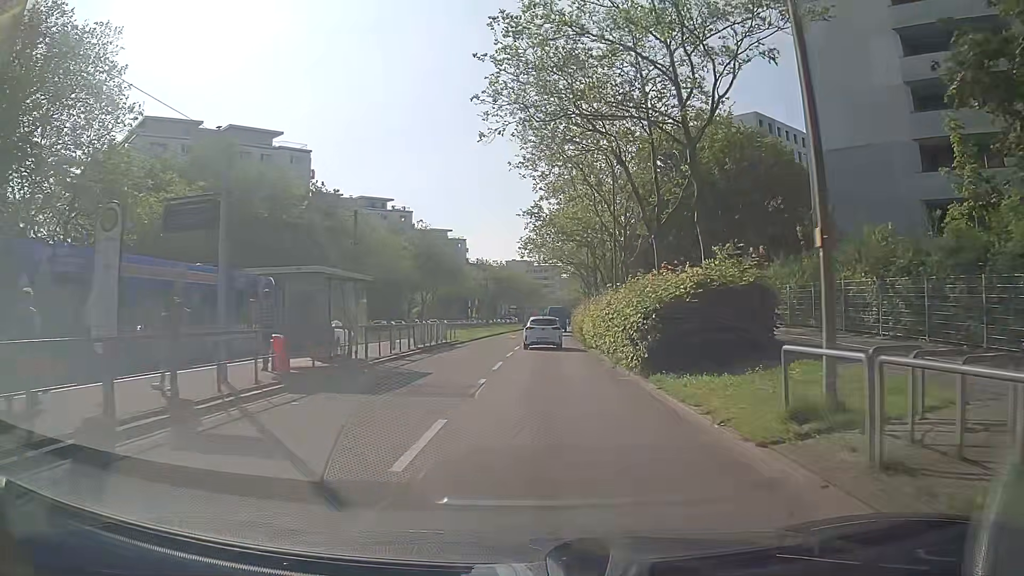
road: tertiary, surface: asphalt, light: Day
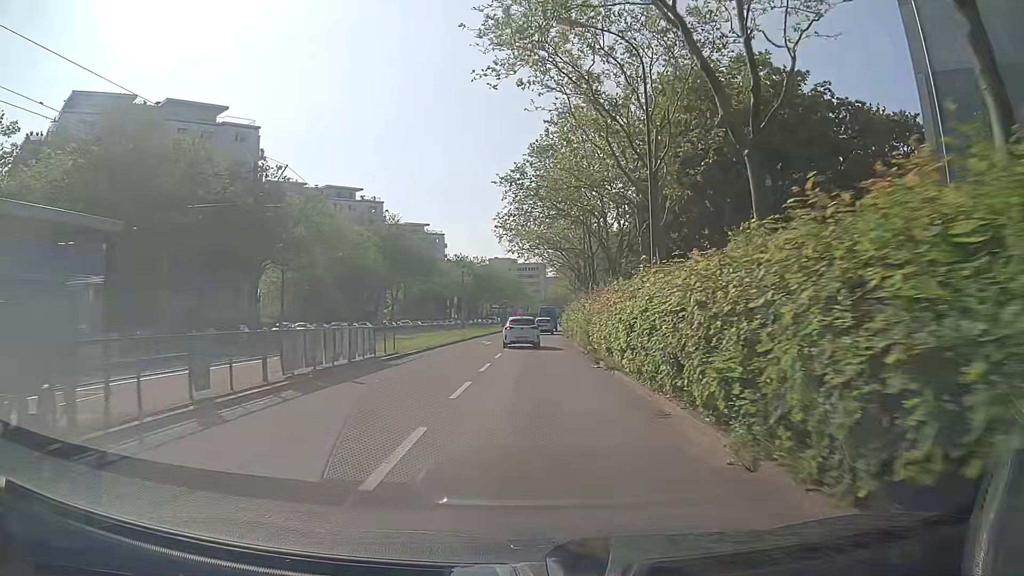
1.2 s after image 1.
(+0.2, +12.8) m; +1°
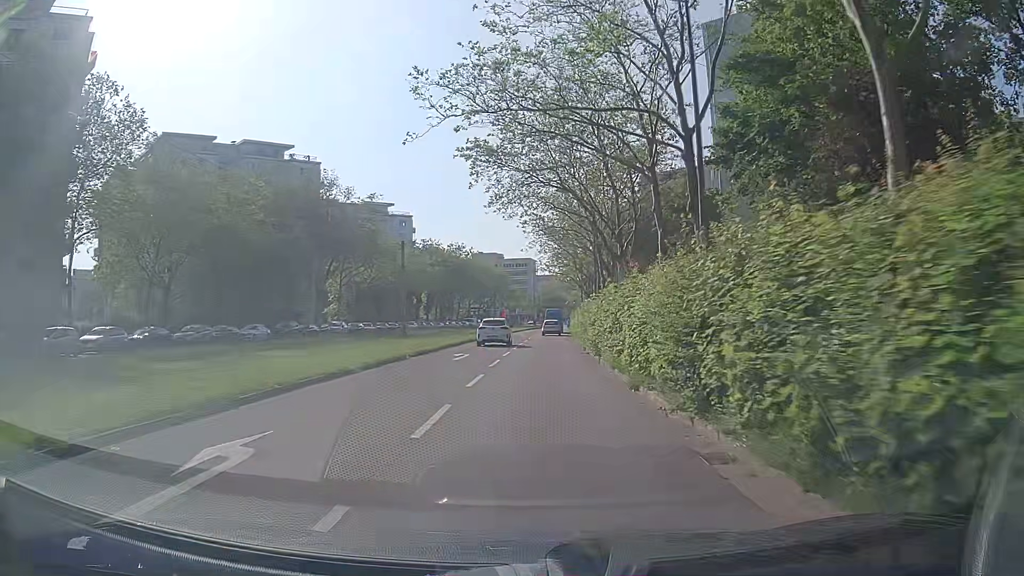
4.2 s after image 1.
(+0.6, +33.9) m; +1°
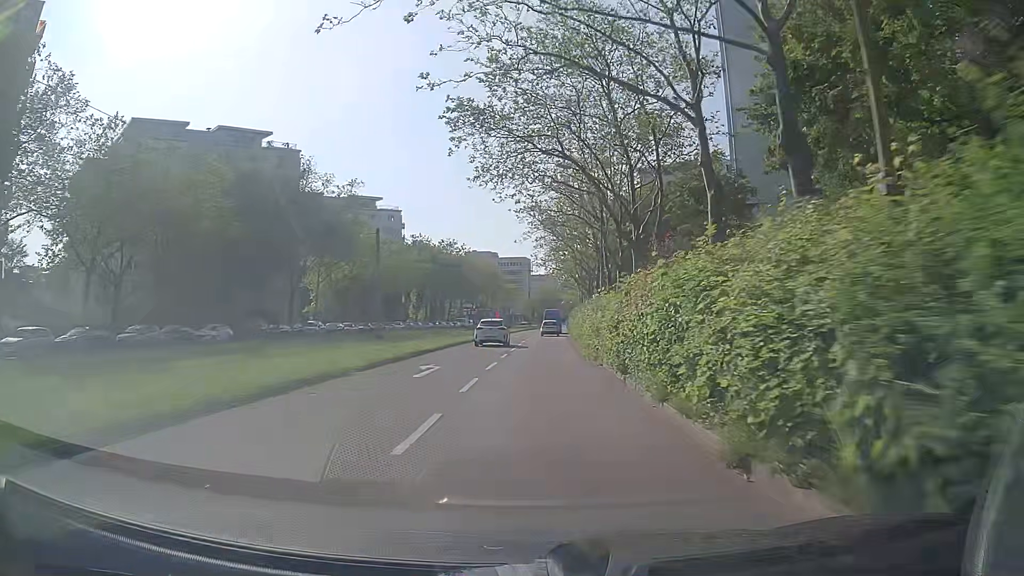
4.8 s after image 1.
(+0.1, +7.0) m; +1°
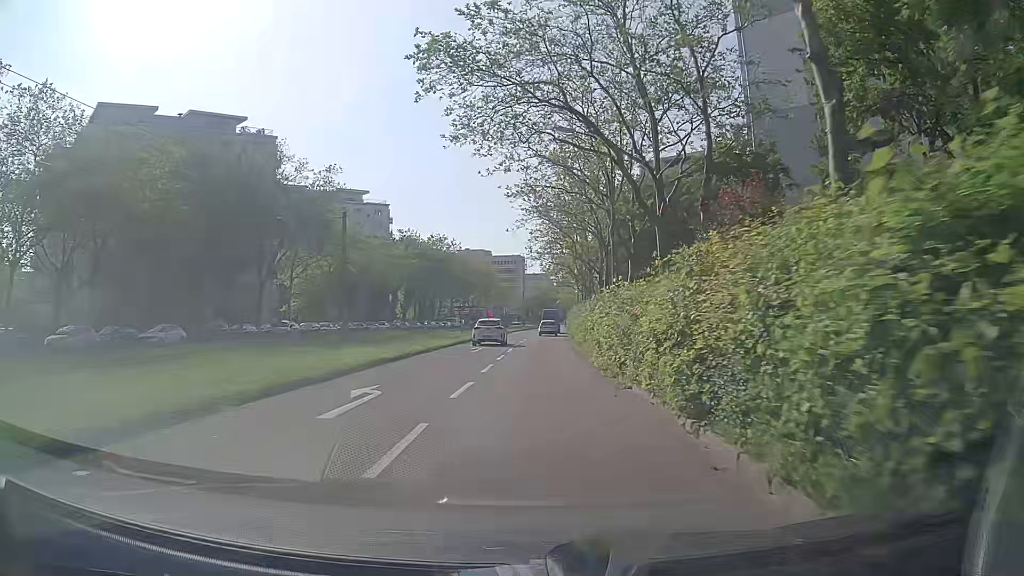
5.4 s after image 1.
(0.0, +7.0) m; 0°
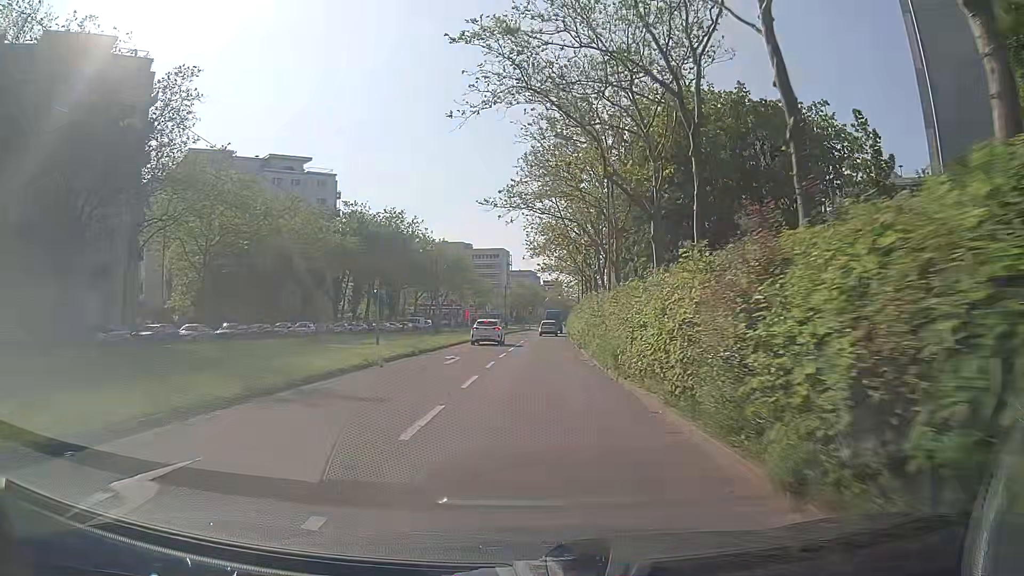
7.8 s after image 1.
(+0.3, +28.1) m; +1°
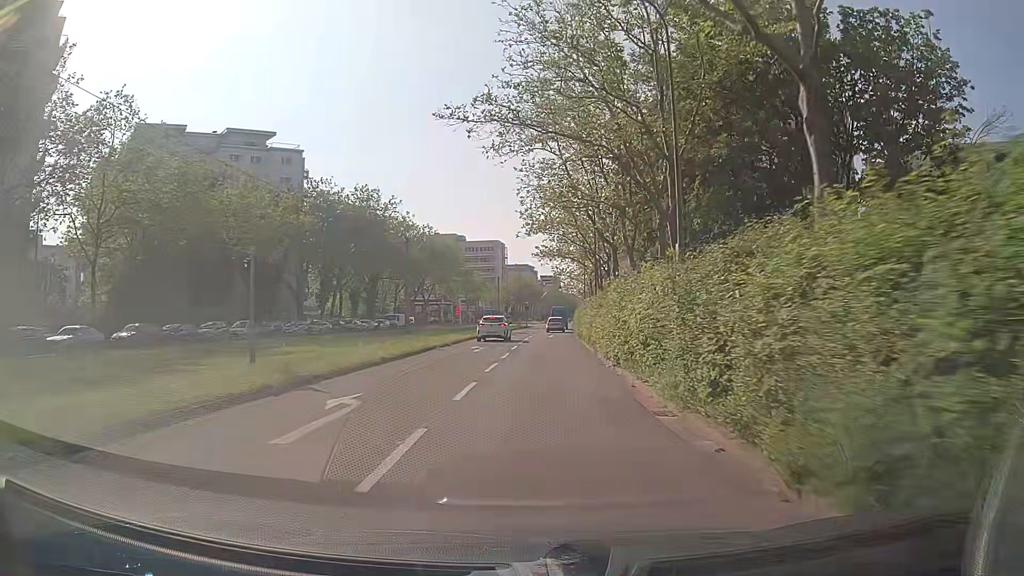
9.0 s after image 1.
(0.0, +14.2) m; 0°
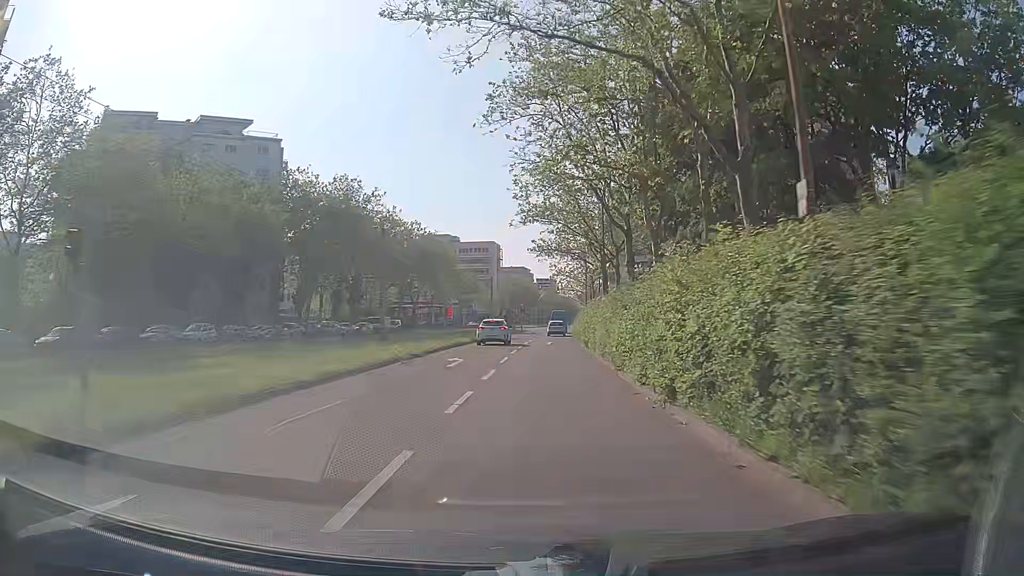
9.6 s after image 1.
(0.0, +7.2) m; 0°
(0, +10) (0, +20) (+1, +30) (+1, +40) (+2, +50) (+2, +60) (+3, +70) (+4, +80) (+4, +90) (+5, +100) m
